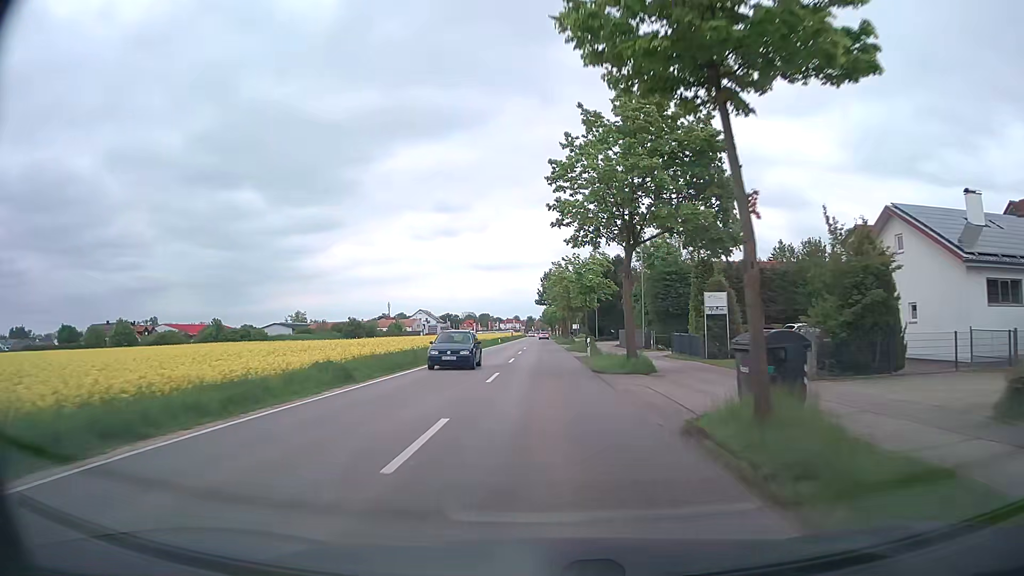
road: secondary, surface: asphalt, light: Day
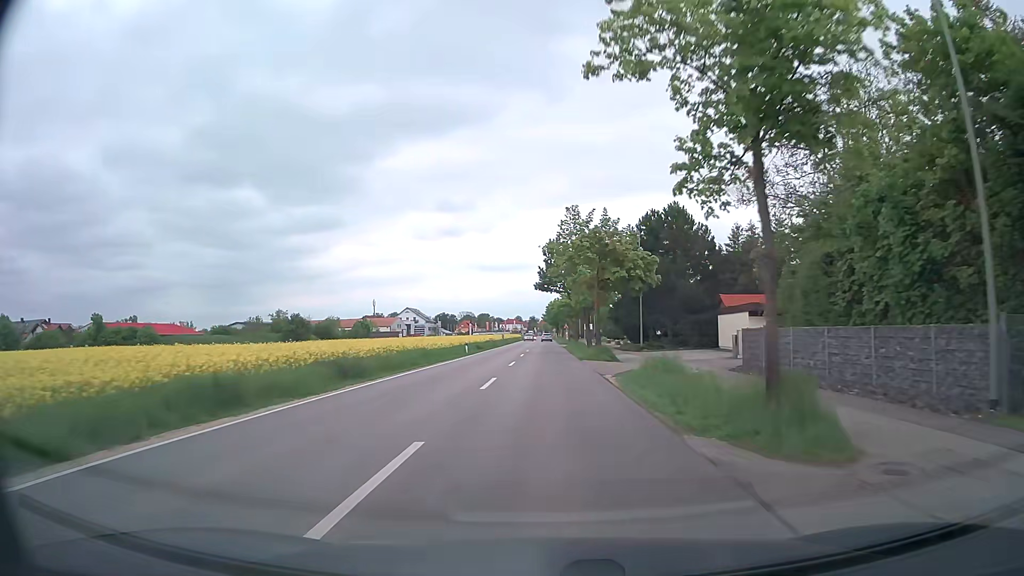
(0.0, +38.4) m; 0°
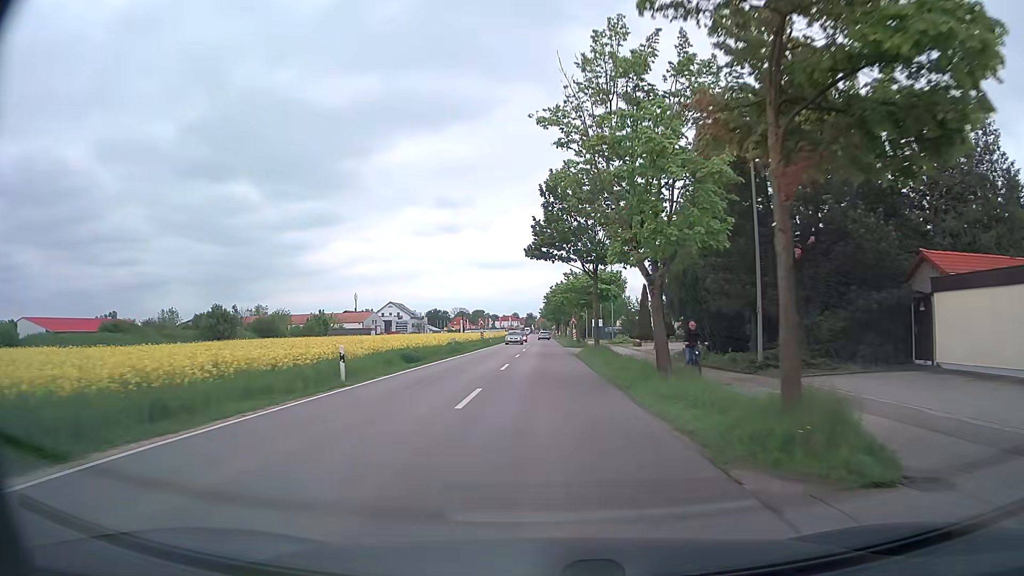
(0.0, +28.4) m; 0°
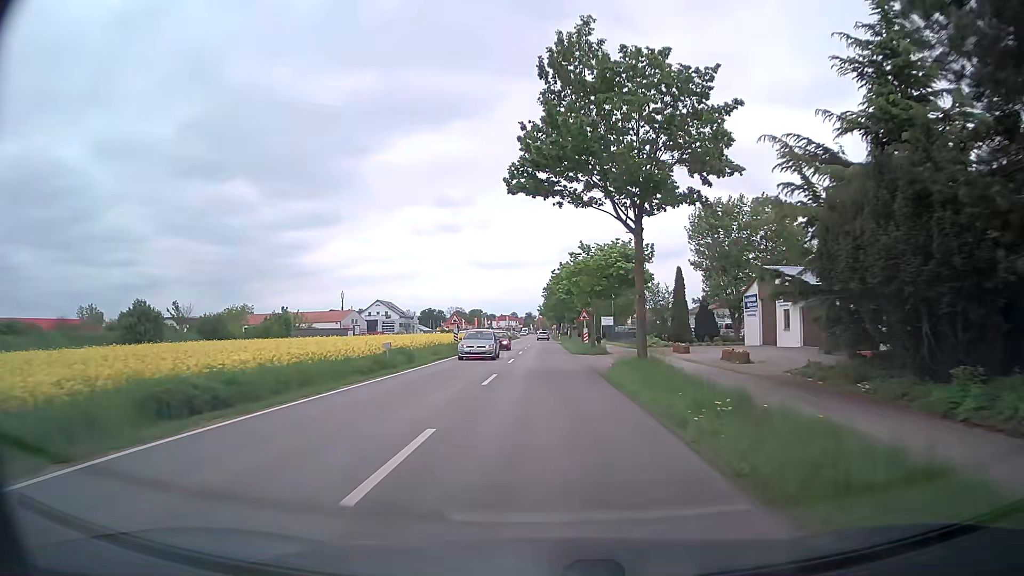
(0.0, +18.7) m; 0°
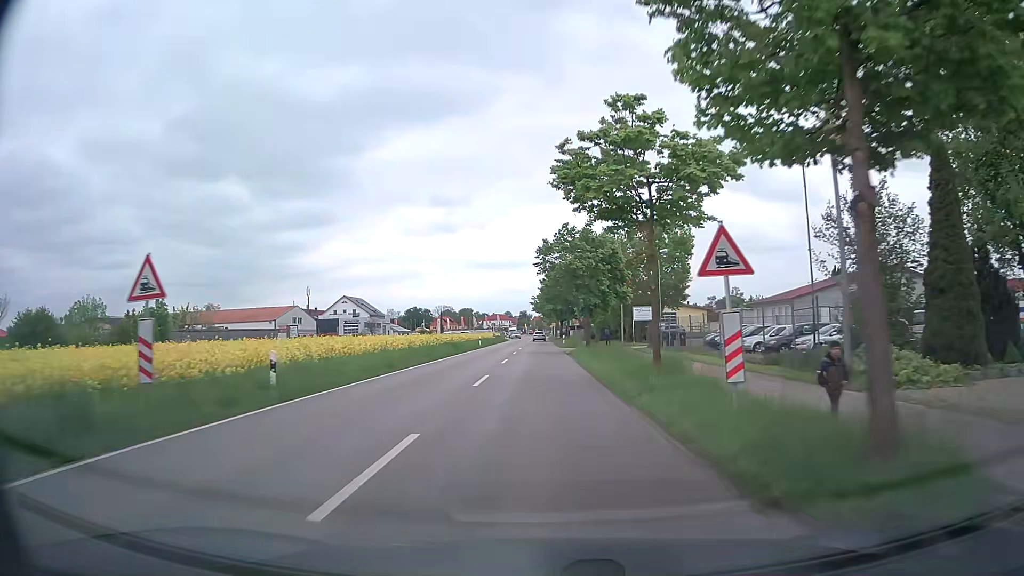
(+0.1, +36.5) m; 0°
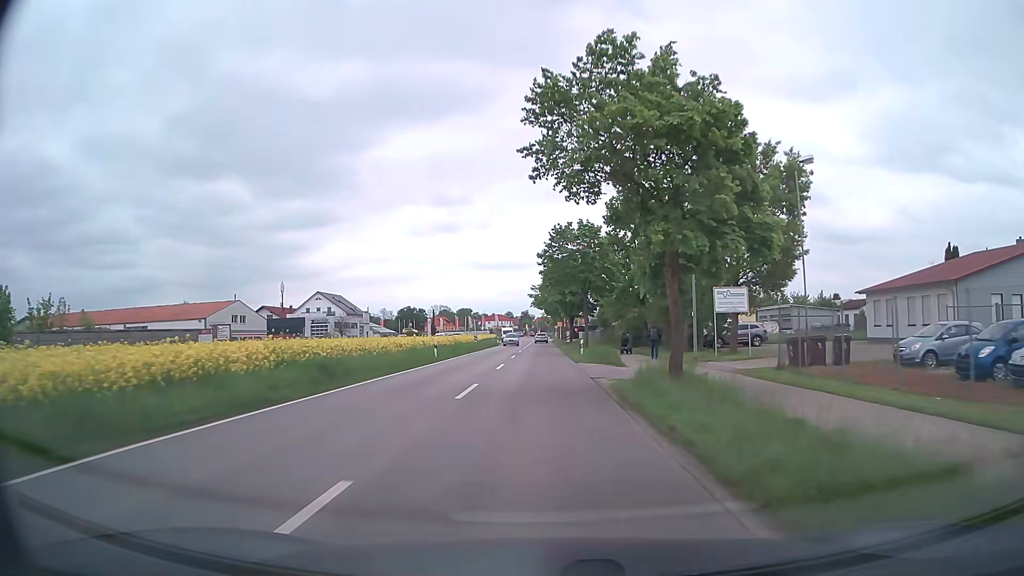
(-0.1, +26.8) m; 0°
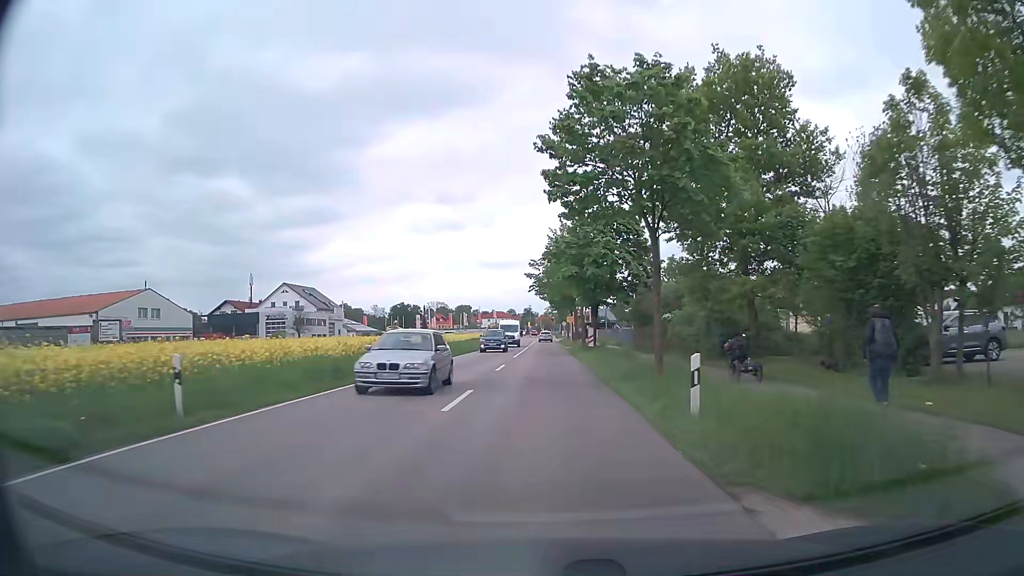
(0.0, +26.5) m; 0°
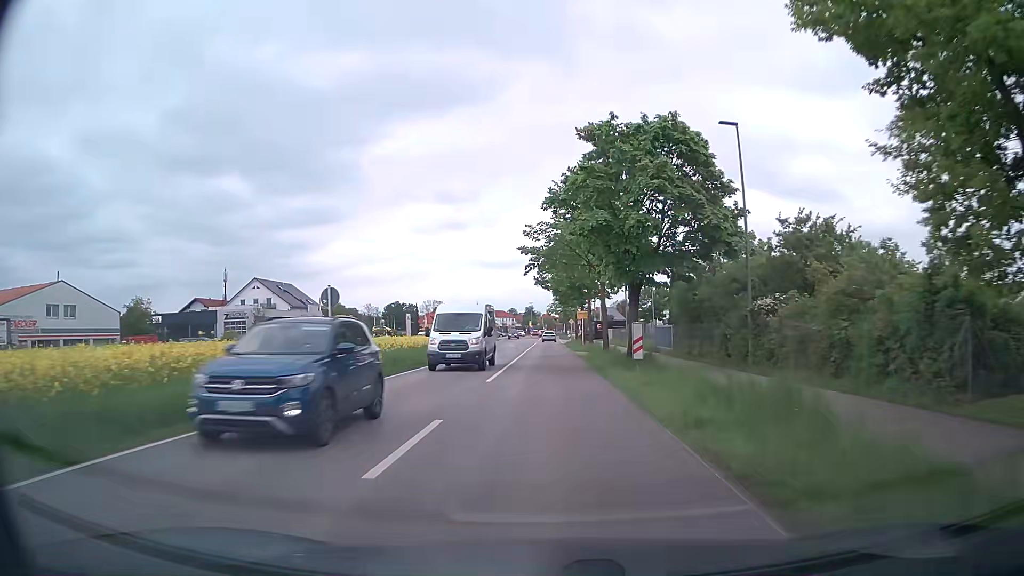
(0.0, +17.5) m; -1°
(0, +10) (0, +20) (0, +30) (+1, +40) (+1, +50) (+1, +60) (+1, +70) (+1, +80) (+1, +90) (+2, +100) m
